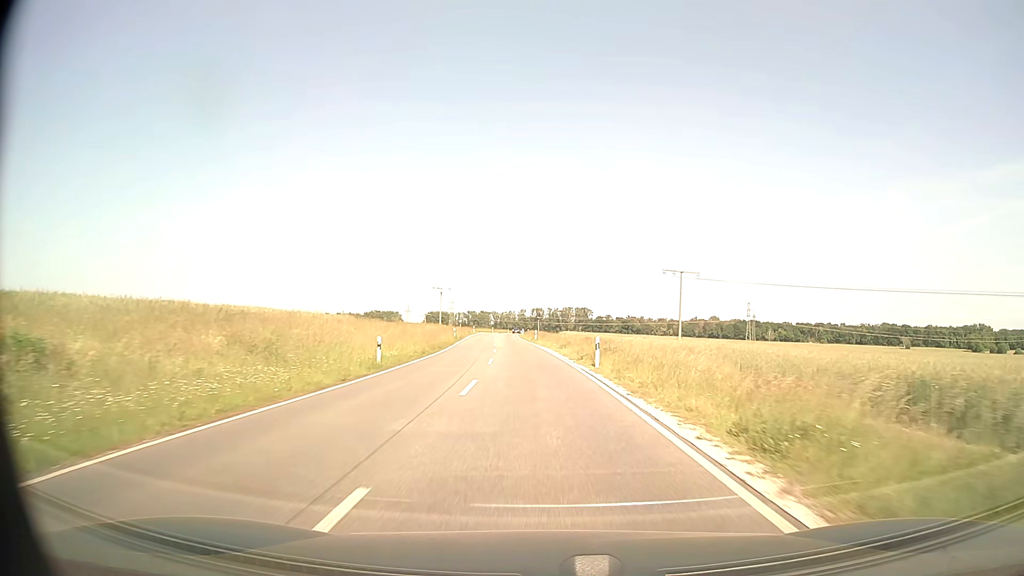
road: secondary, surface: asphalt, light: Day
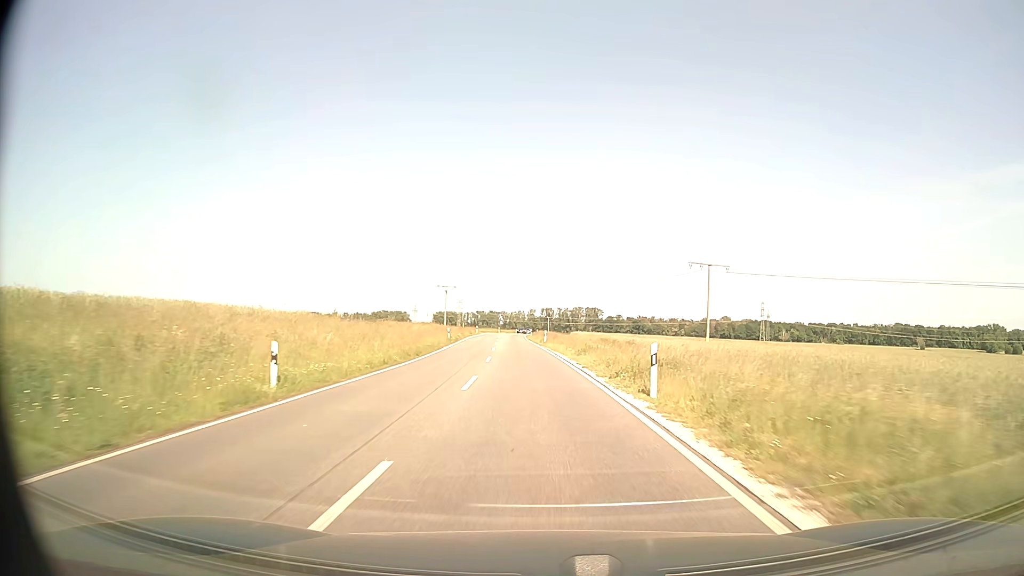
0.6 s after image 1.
(-0.1, +10.9) m; -1°
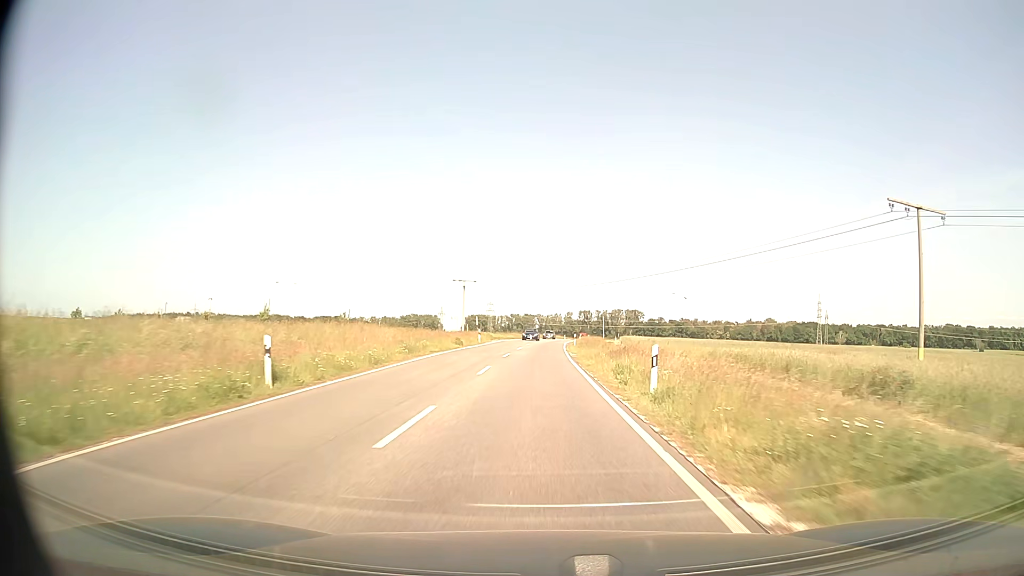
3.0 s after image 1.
(-1.3, +43.6) m; -3°
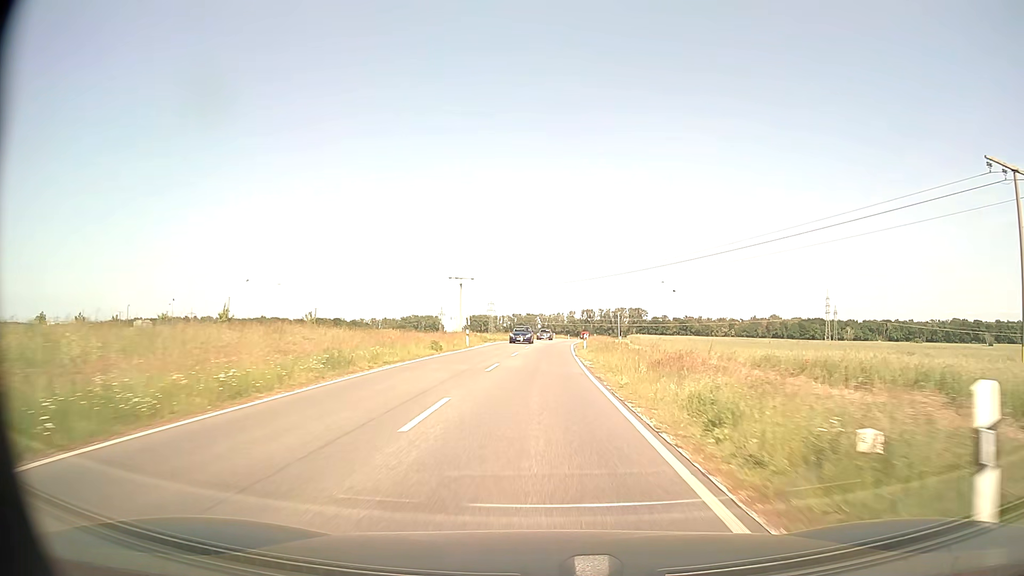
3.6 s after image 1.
(0.0, +10.9) m; 0°
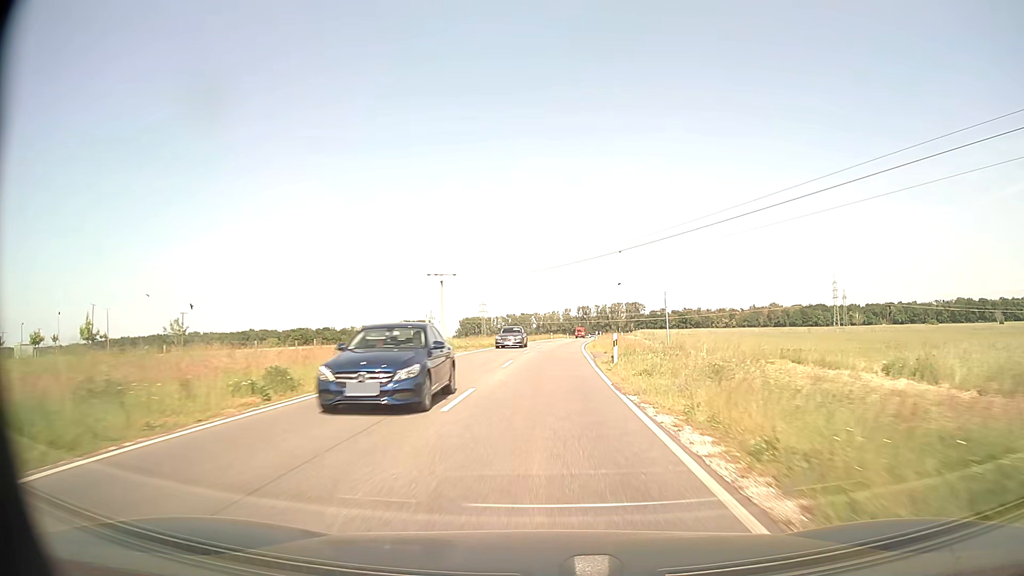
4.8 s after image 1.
(+0.1, +21.8) m; 0°
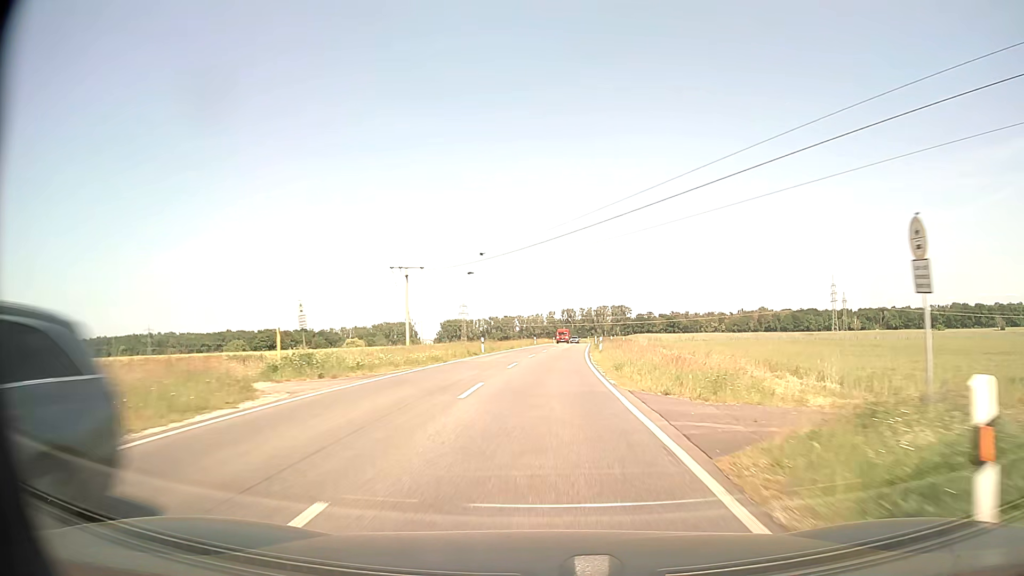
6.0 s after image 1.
(+0.2, +21.8) m; +1°
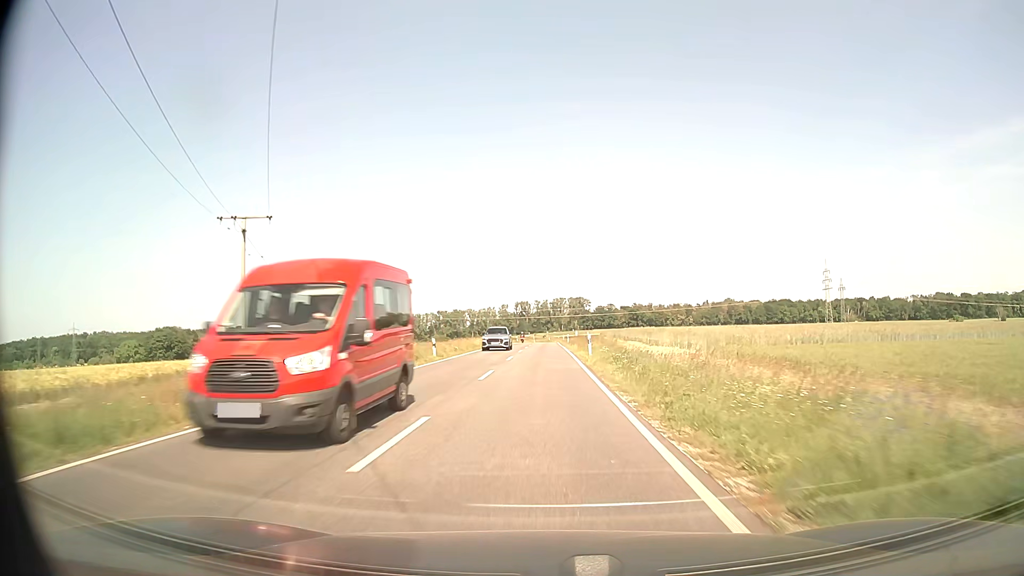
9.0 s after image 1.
(+2.1, +54.6) m; +4°
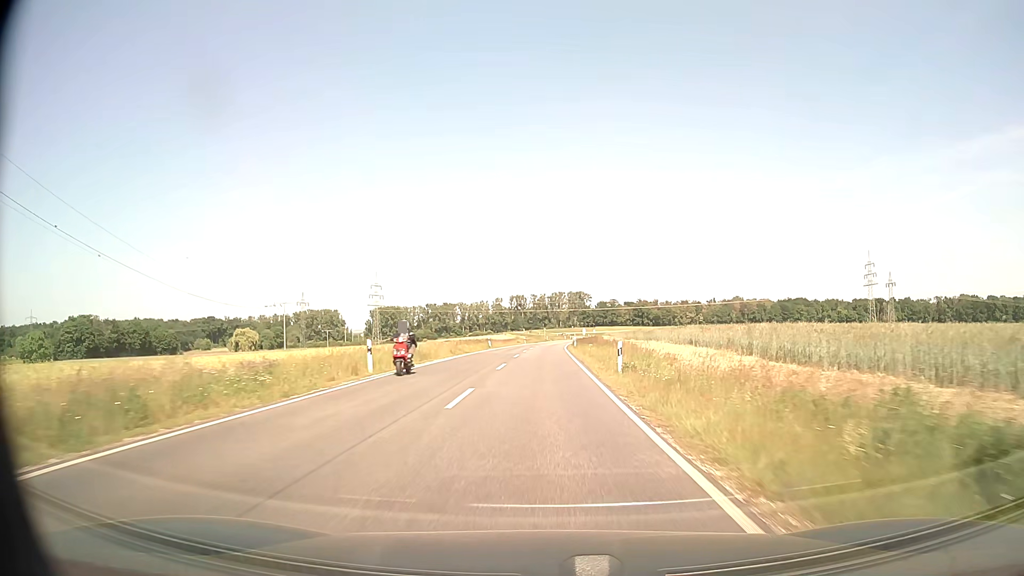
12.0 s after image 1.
(+0.2, +54.9) m; 0°
(0, +10) (0, +20) (0, +30) (0, +40) (0, +50) (+1, +60) (+1, +70) (+1, +80) (+2, +90) (+2, +100) m
